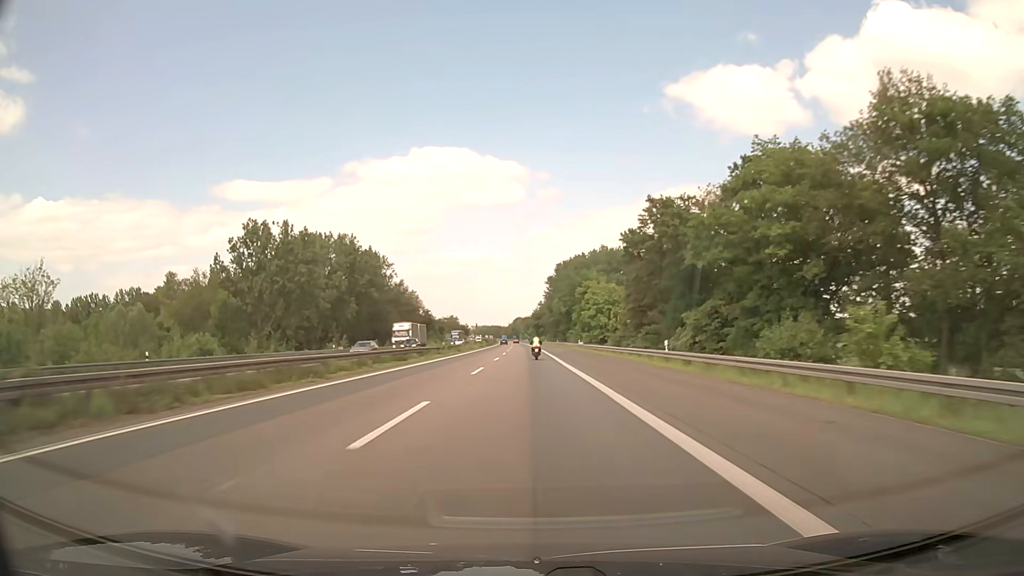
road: motorway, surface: asphalt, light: Day
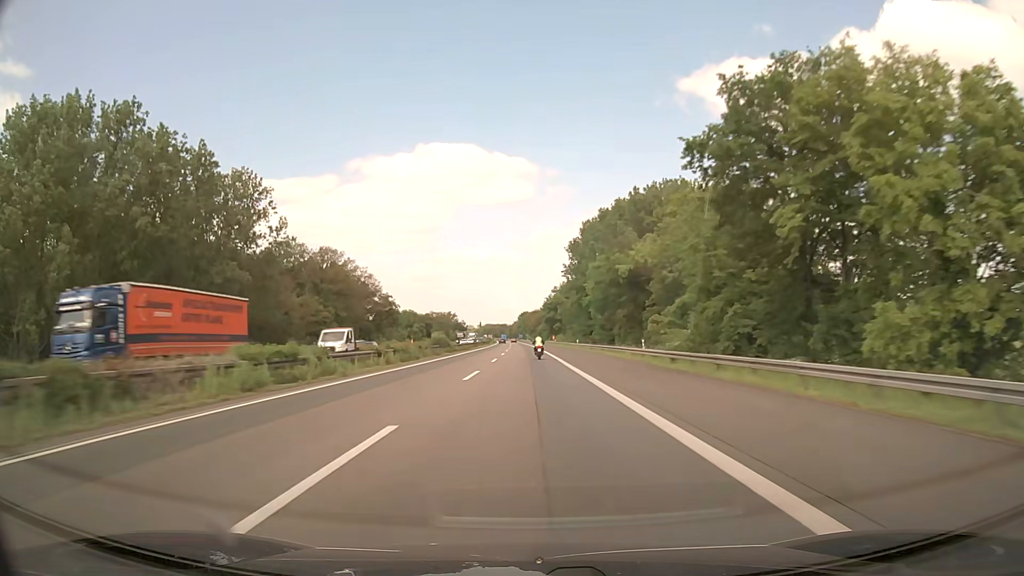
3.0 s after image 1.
(-0.6, +93.5) m; -1°
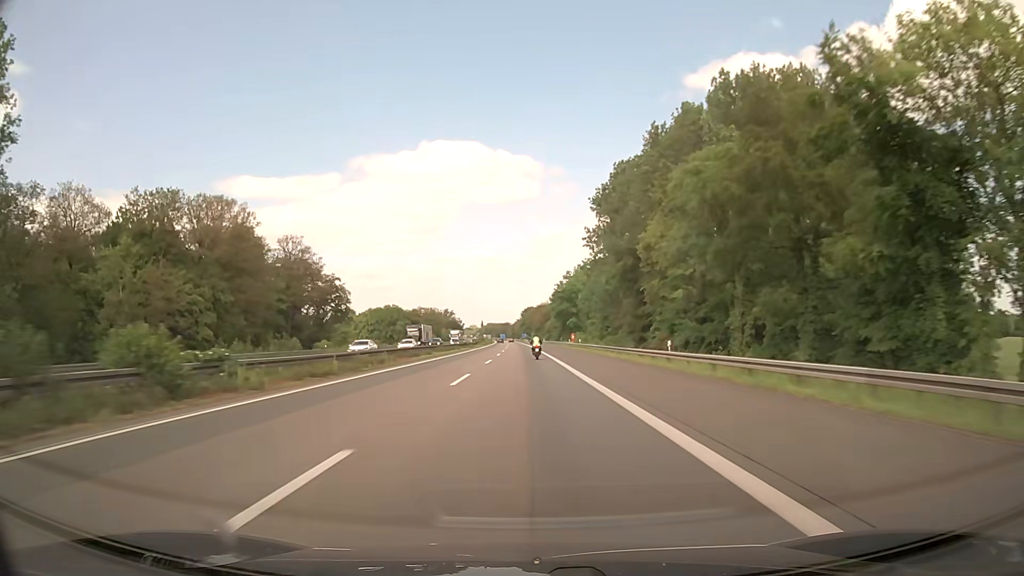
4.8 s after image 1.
(-0.2, +56.2) m; 0°
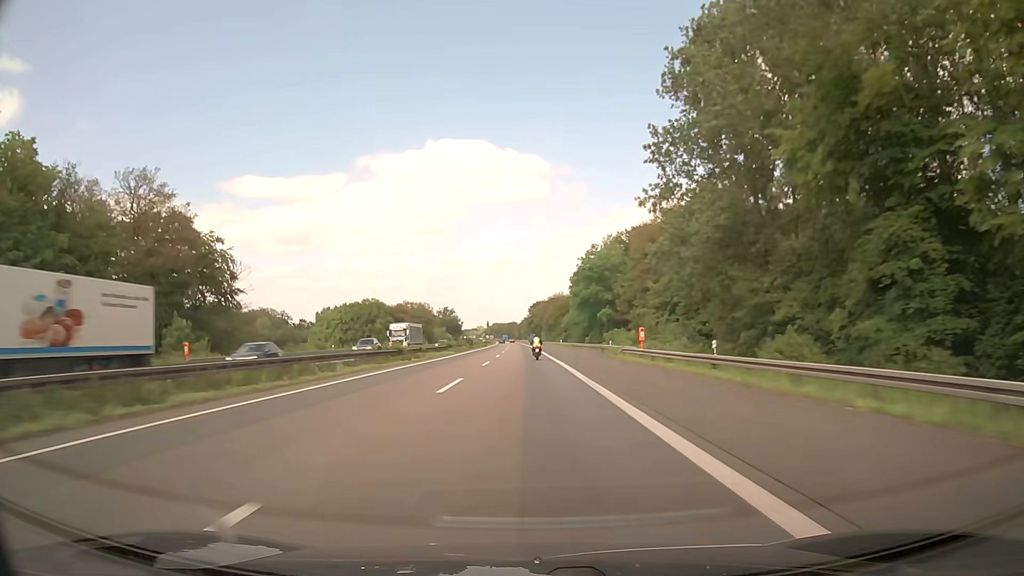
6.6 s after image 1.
(-0.5, +56.2) m; -1°
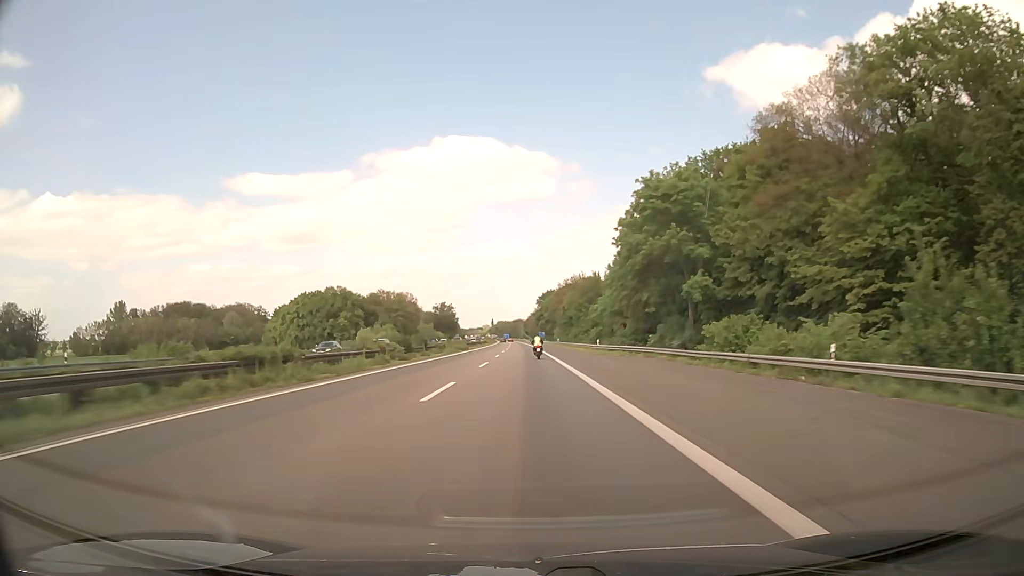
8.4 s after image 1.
(-0.3, +56.3) m; -1°
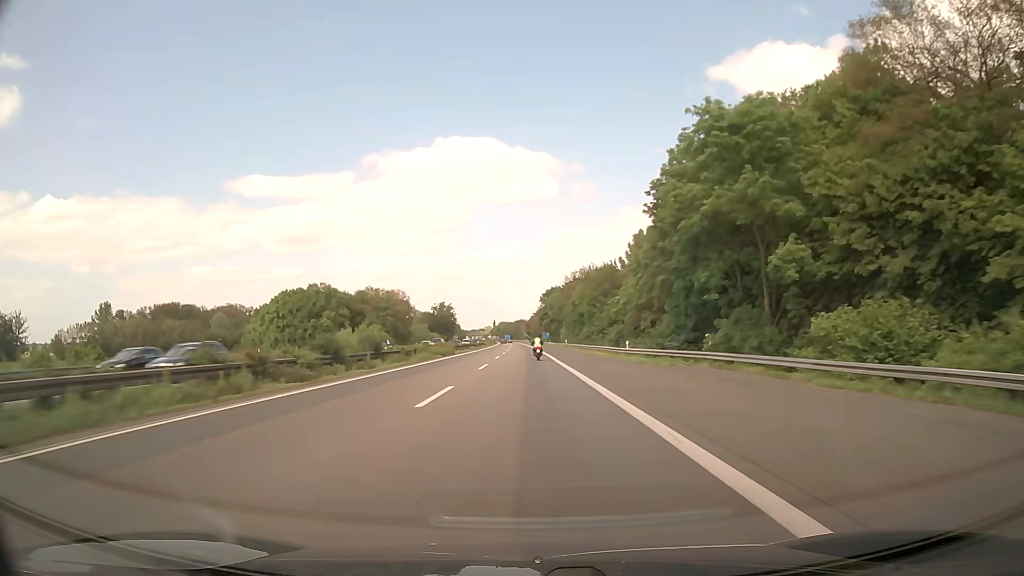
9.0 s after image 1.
(0.0, +18.8) m; 0°
(0, +10) (0, +20) (0, +30) (0, +40) (0, +50) (0, +60) (0, +70) (-1, +80) (-1, +90) (-1, +100) m
